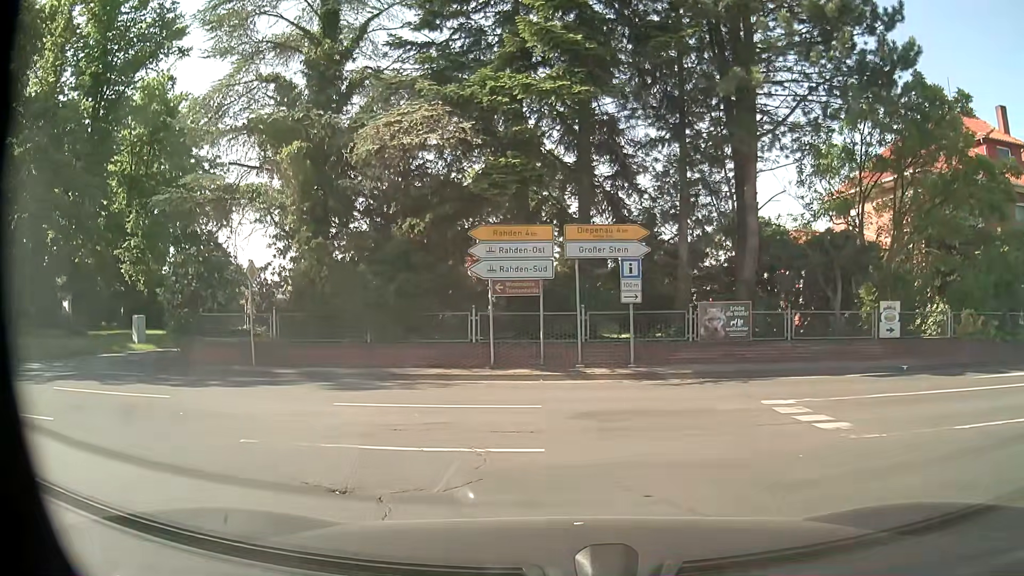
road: secondary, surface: asphalt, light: Day
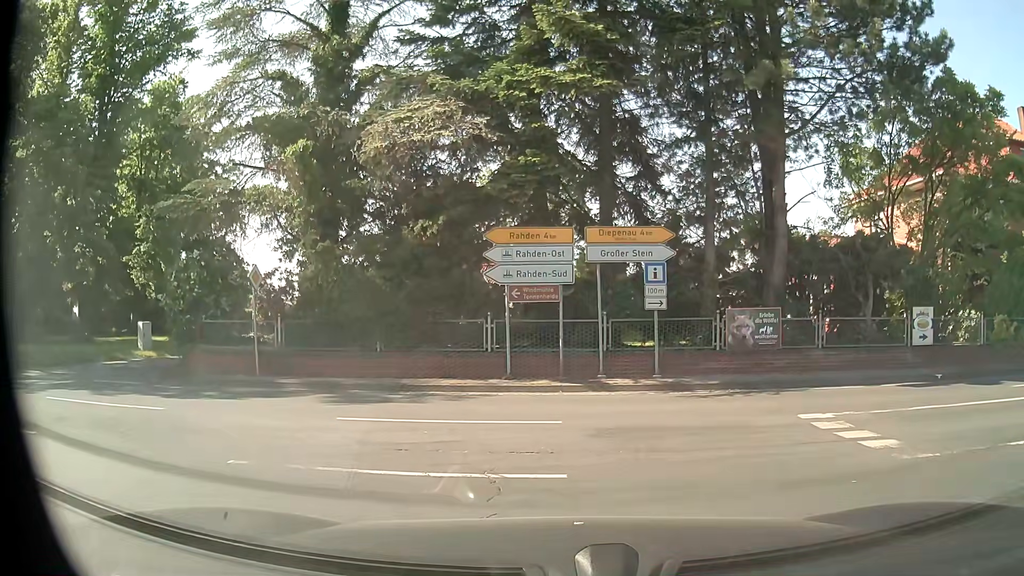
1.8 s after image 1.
(0.0, +0.8) m; 0°
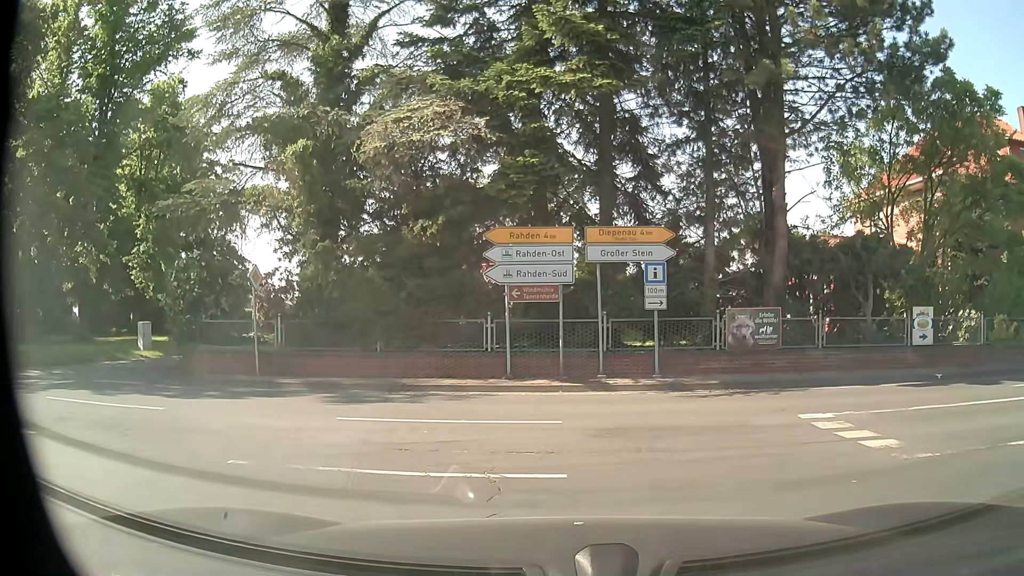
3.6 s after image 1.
(0.0, 0.0) m; 0°
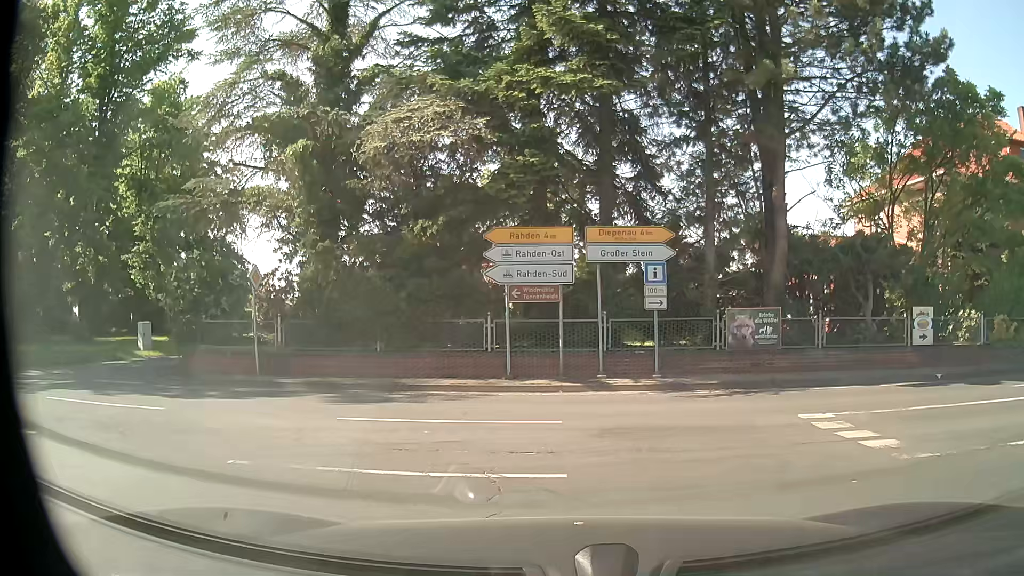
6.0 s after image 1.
(0.0, 0.0) m; 0°
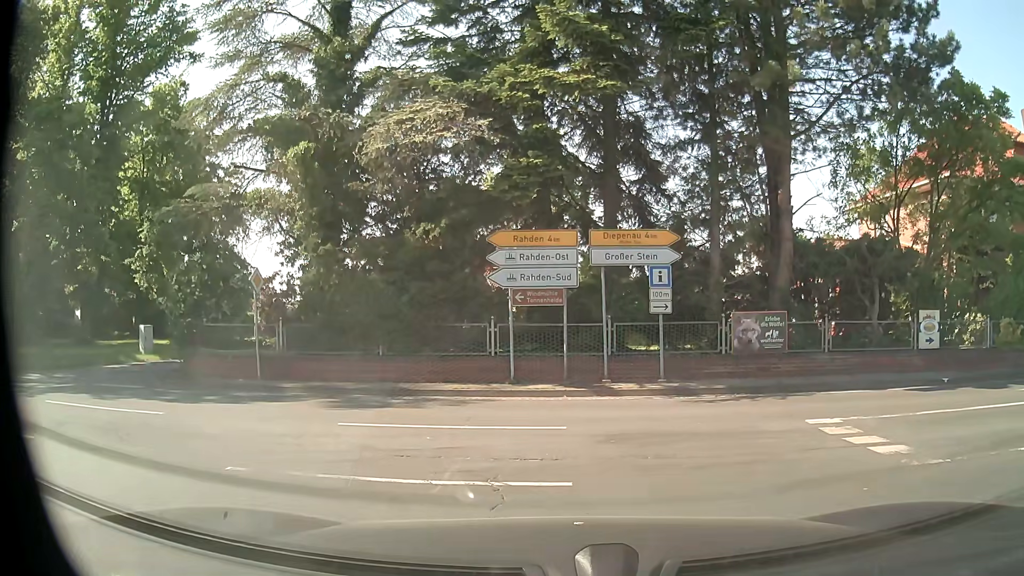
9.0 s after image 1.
(0.0, +0.1) m; 0°
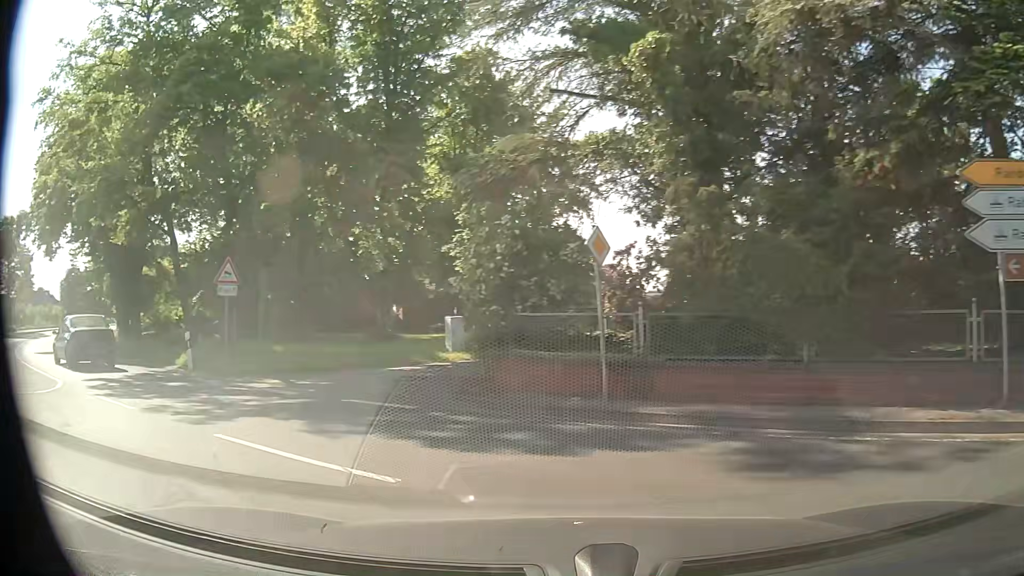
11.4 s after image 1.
(-1.3, +5.5) m; -29°
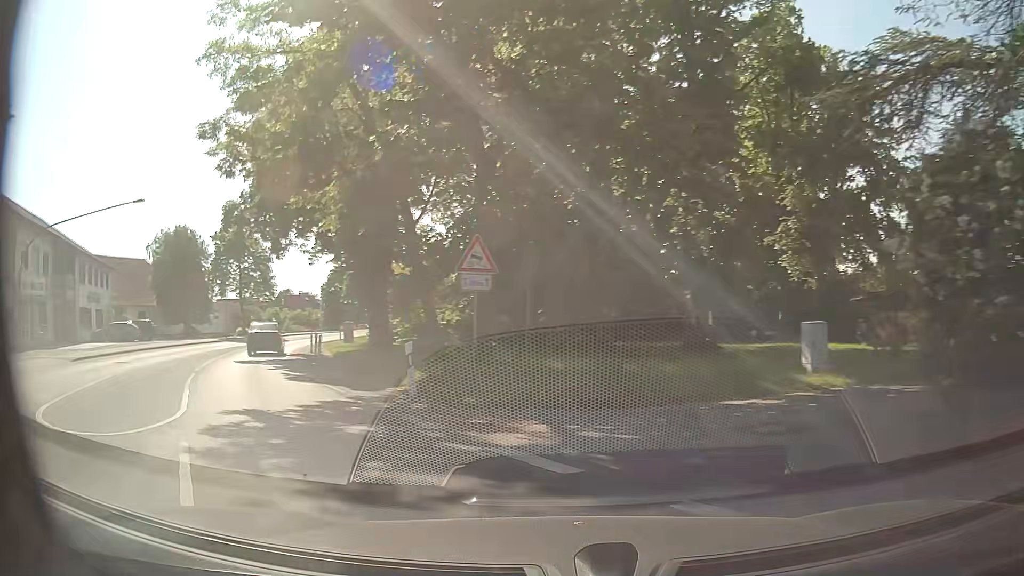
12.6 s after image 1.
(-1.5, +6.3) m; -26°
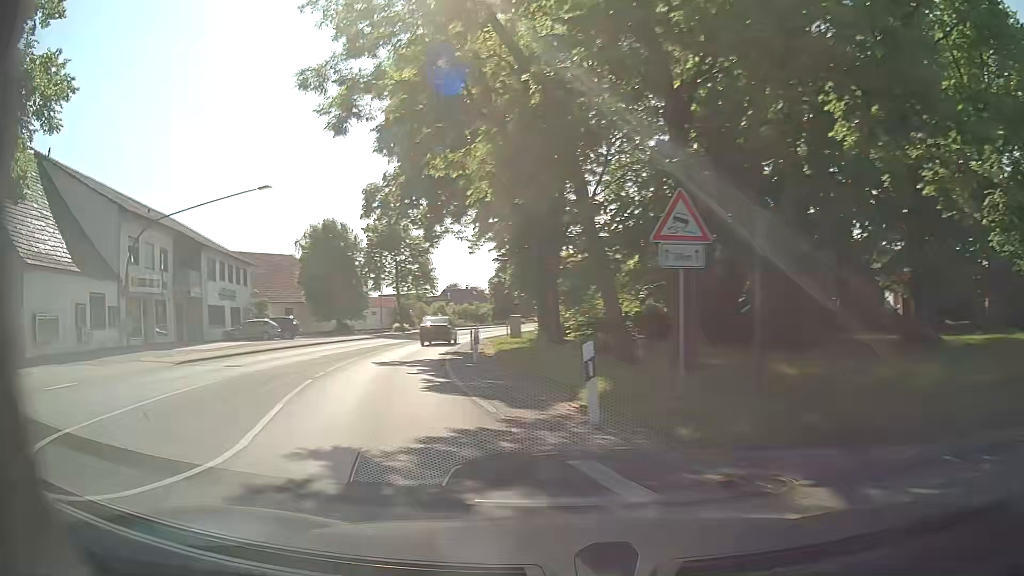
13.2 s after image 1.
(-0.4, +4.0) m; -14°
(-2, +10) (-5, +19) (-7, +29) (-8, +39) (-8, +49) (-7, +59) (-5, +69) (-1, +78) (+3, +87) (+7, +96) m
